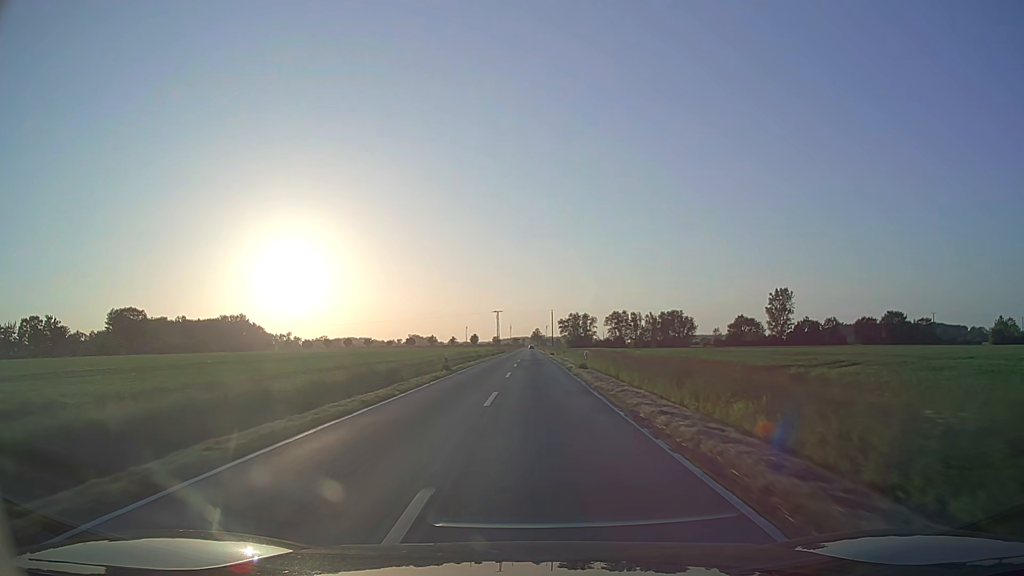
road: secondary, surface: asphalt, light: Day
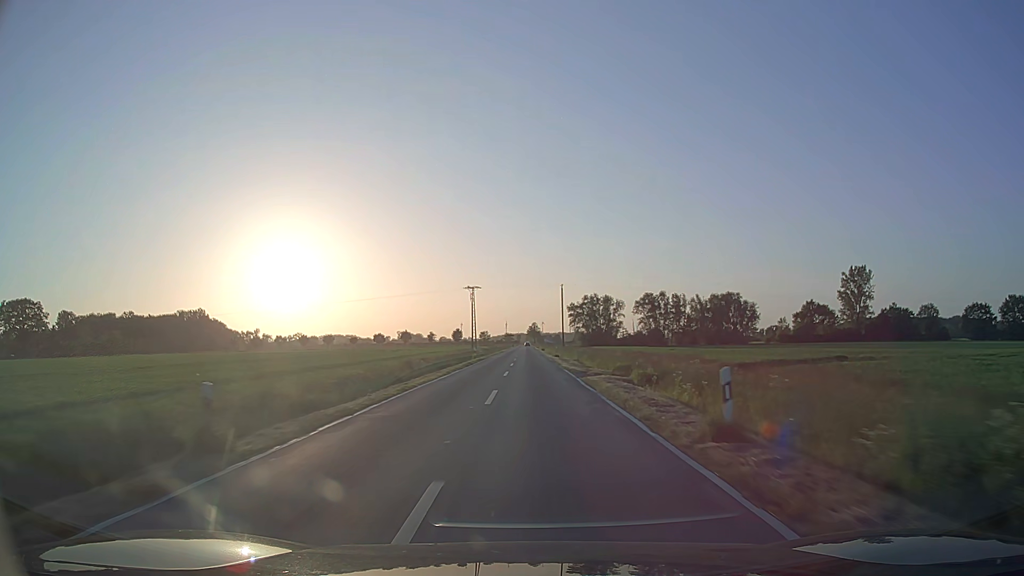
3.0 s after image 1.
(+0.3, +72.6) m; 0°
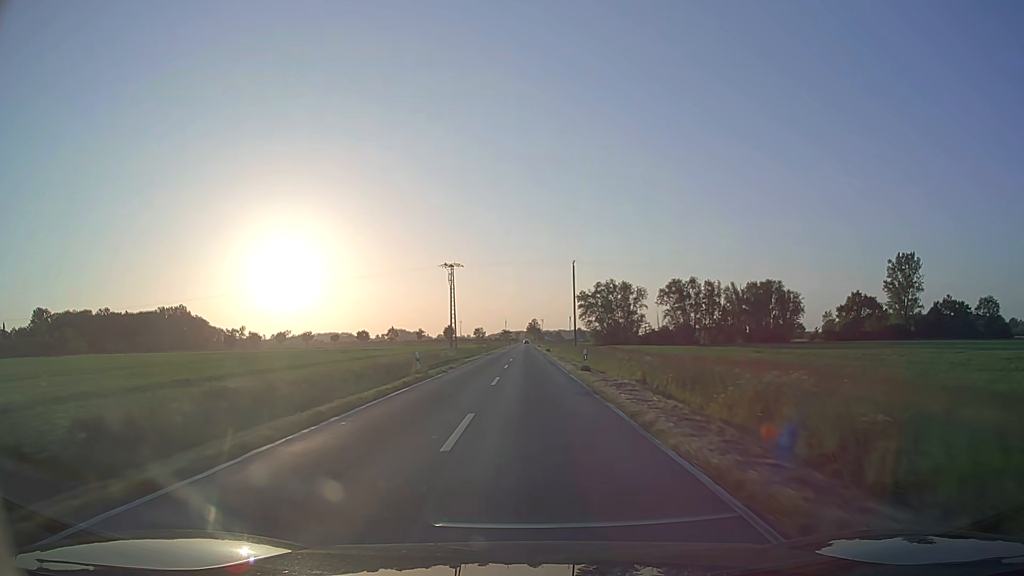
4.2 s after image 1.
(+0.1, +30.4) m; 0°
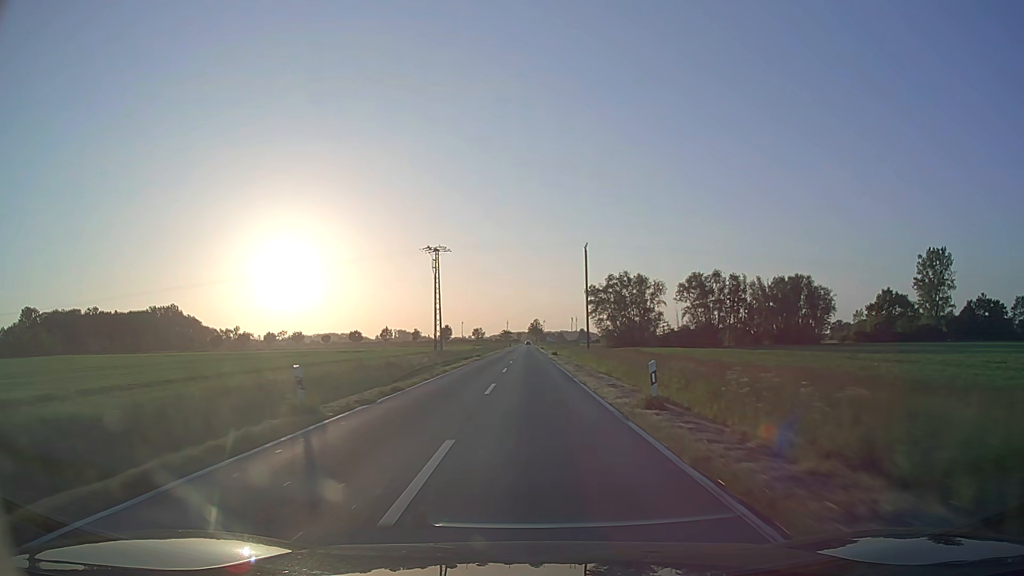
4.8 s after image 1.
(0.0, +15.4) m; 0°
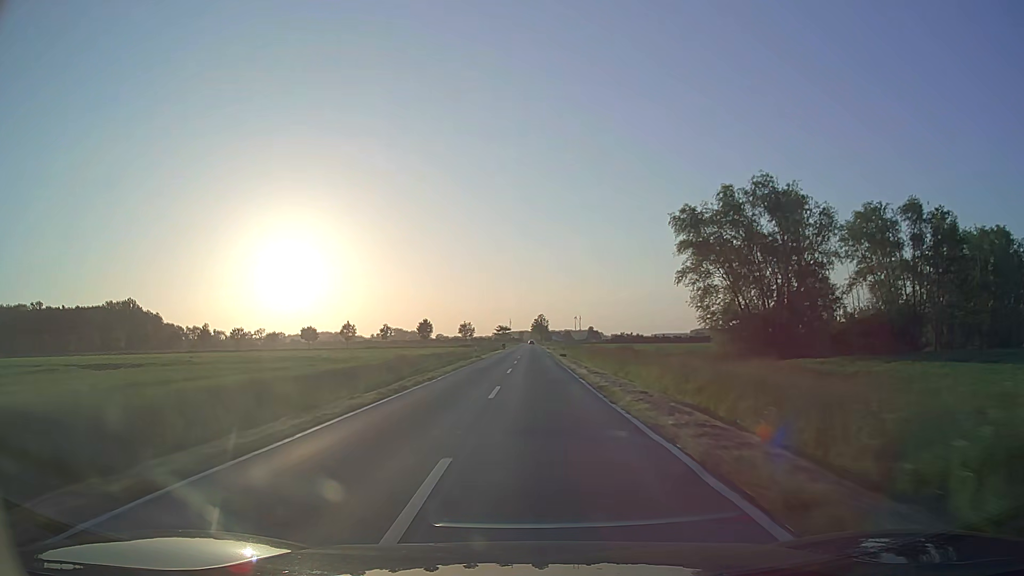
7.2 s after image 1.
(-0.2, +62.1) m; 0°
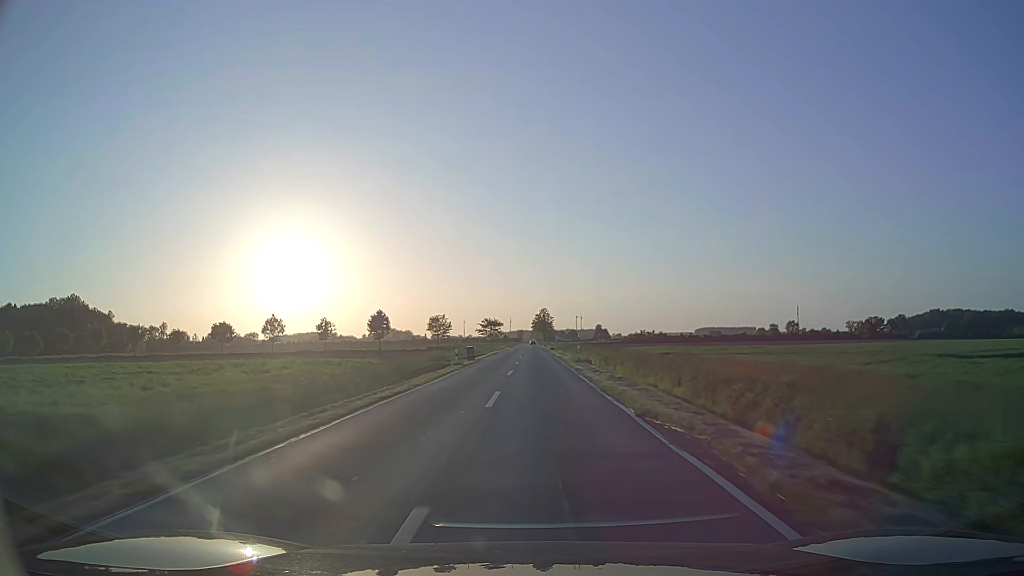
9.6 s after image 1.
(+0.3, +62.7) m; 0°
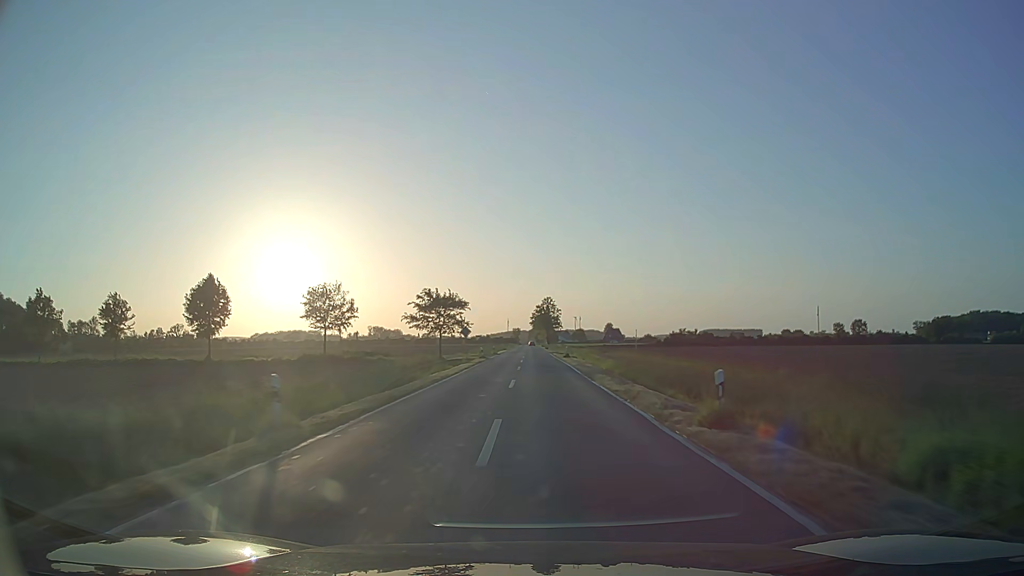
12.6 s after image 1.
(0.0, +78.7) m; 0°
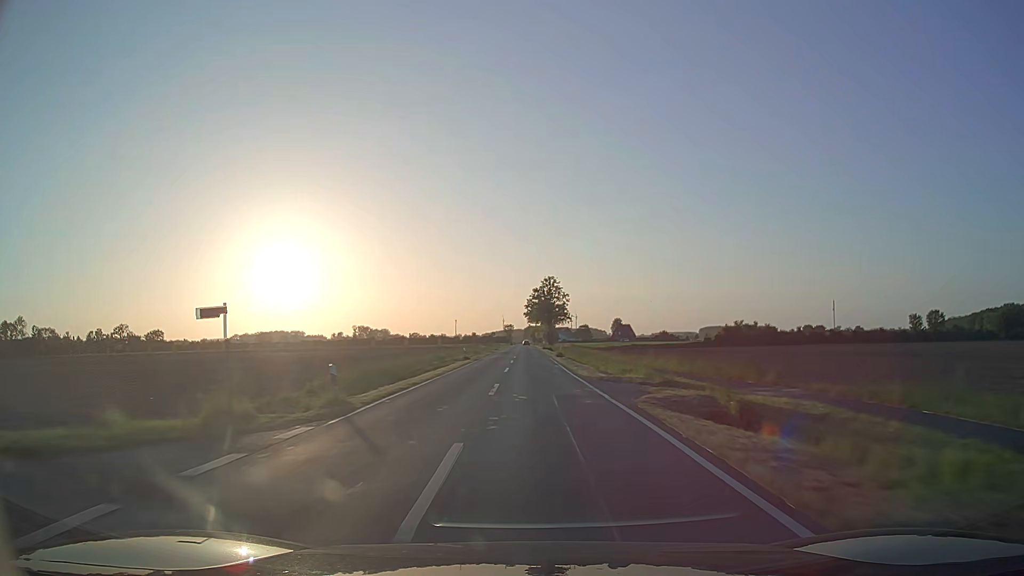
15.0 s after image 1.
(+0.6, +63.2) m; 0°
(0, +10) (0, +20) (0, +30) (0, +40) (0, +50) (0, +60) (0, +70) (0, +80) (0, +90) (0, +100) m
